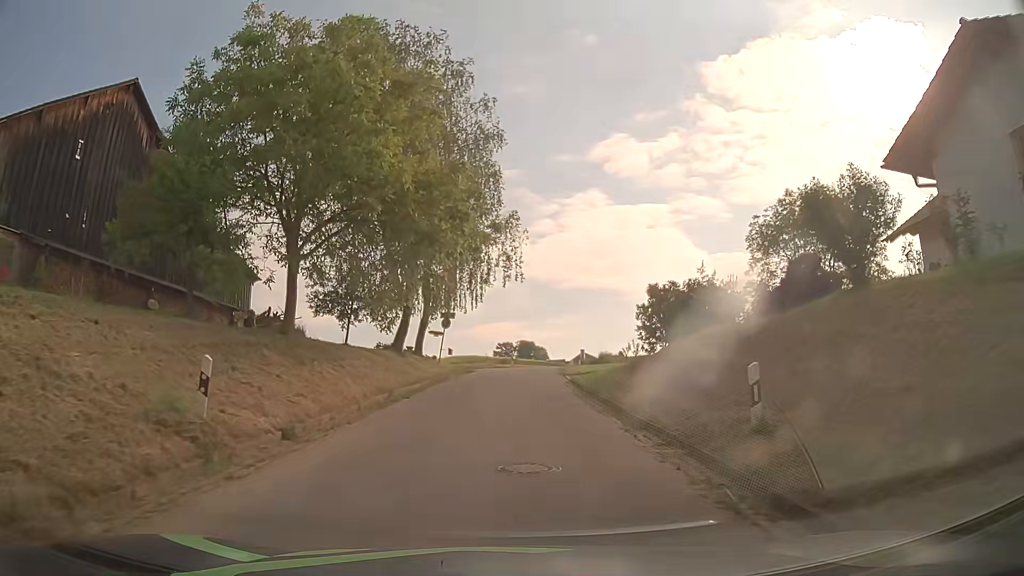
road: unclassified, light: Day
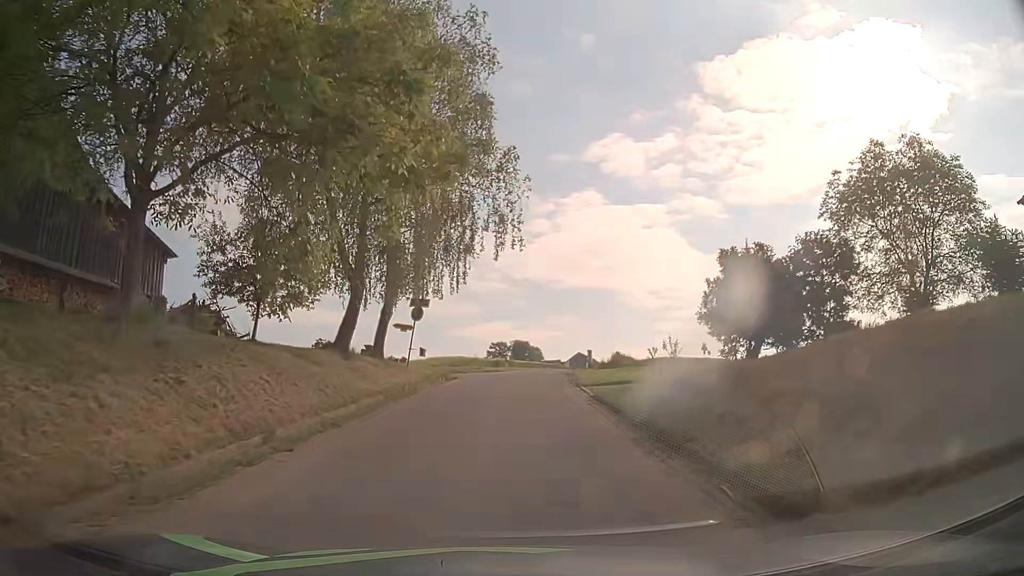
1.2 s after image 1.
(+0.1, +9.5) m; +1°
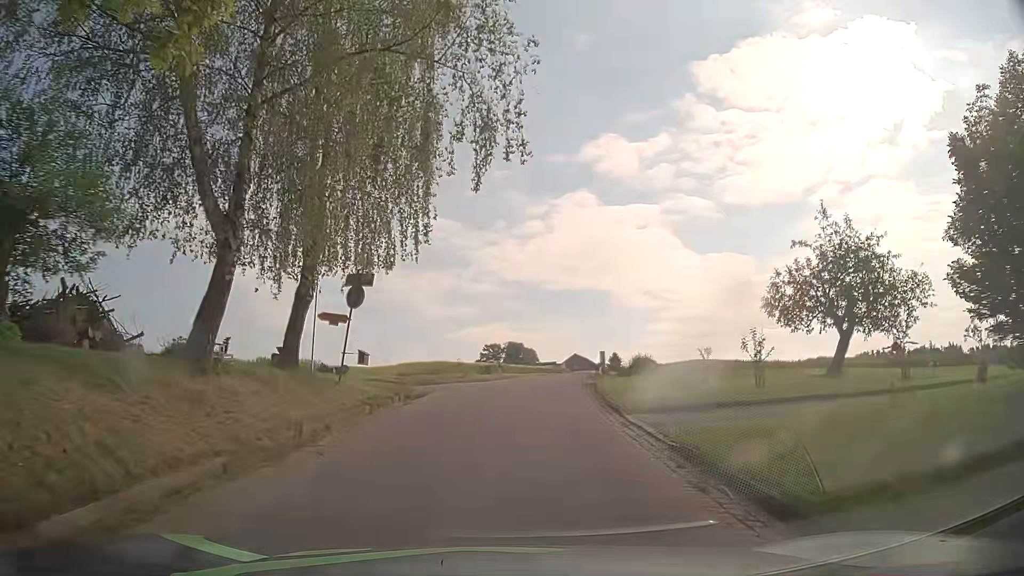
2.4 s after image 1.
(+0.1, +10.0) m; 0°
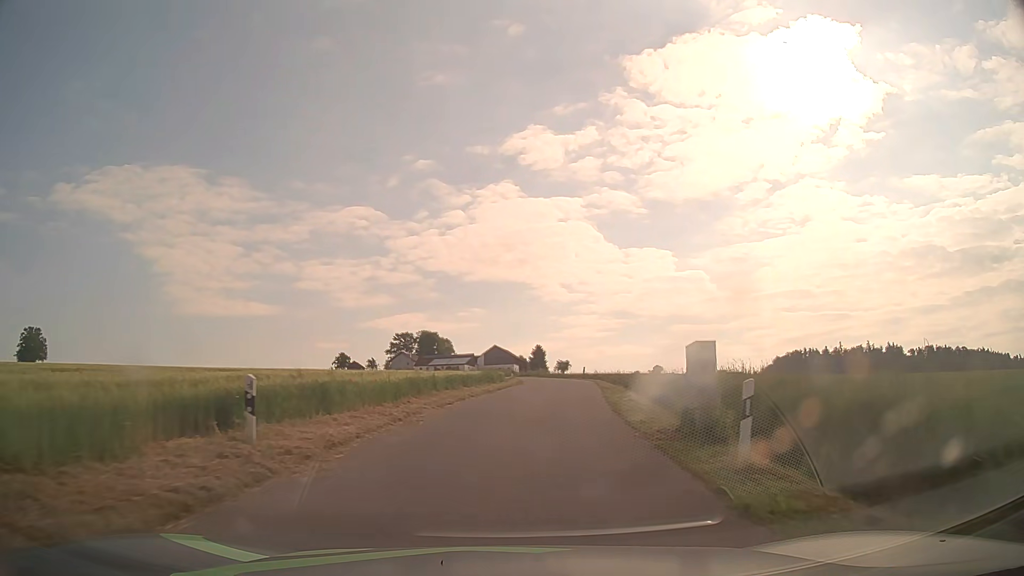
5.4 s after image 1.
(+1.8, +32.2) m; +7°
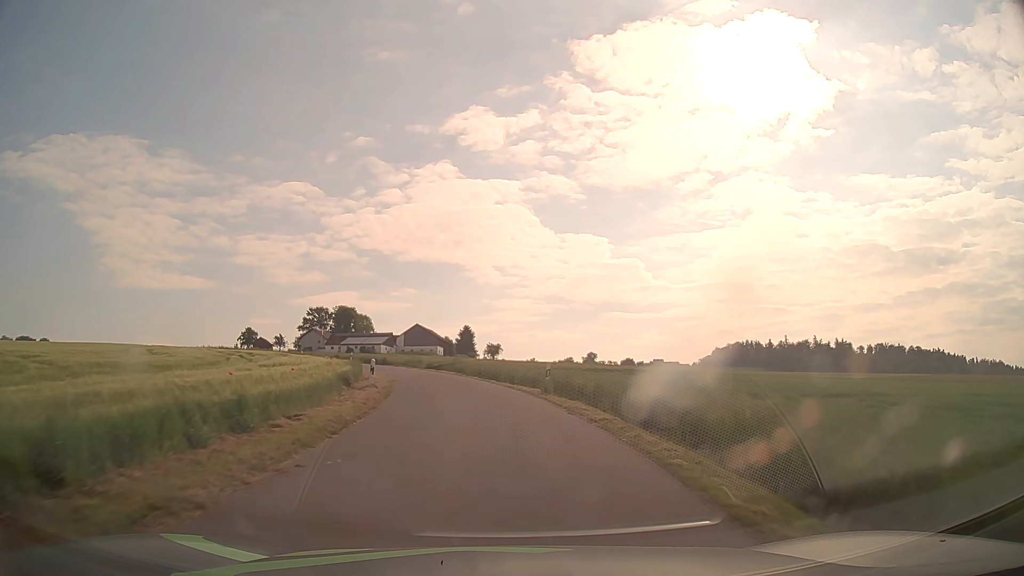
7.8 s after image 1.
(+2.6, +32.4) m; +6°
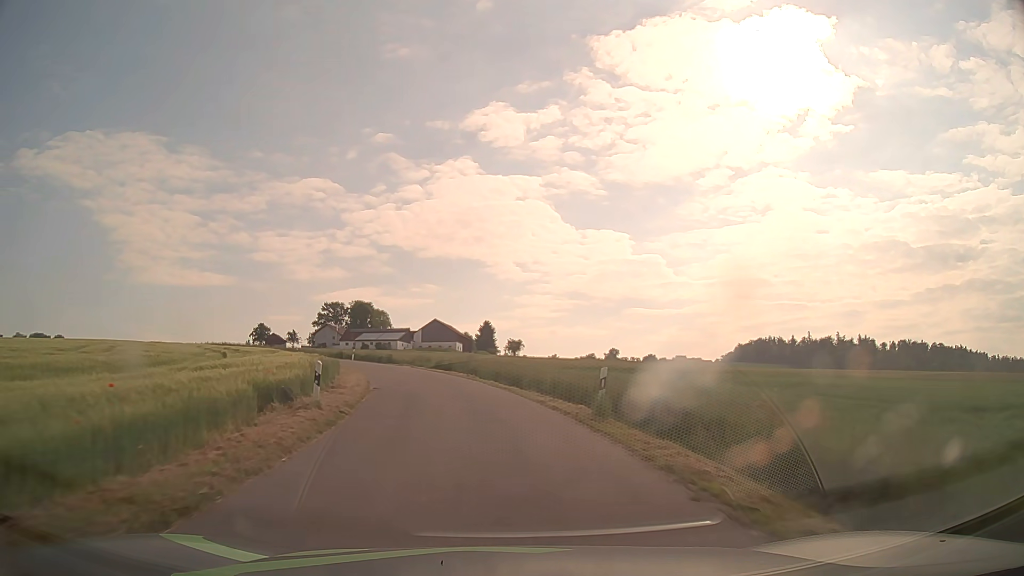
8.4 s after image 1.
(-0.1, +8.6) m; -2°
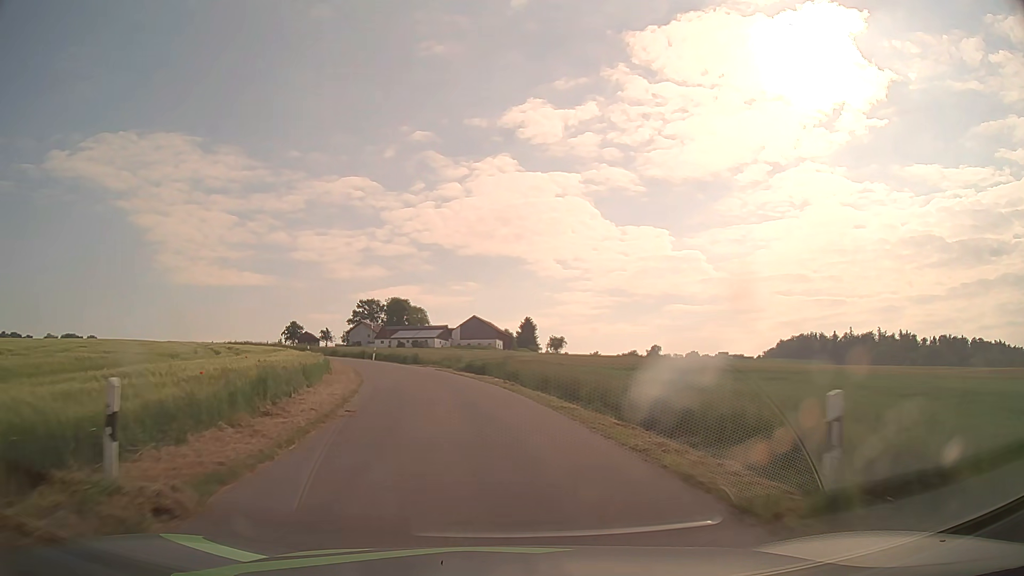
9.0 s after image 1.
(-0.2, +8.7) m; -3°
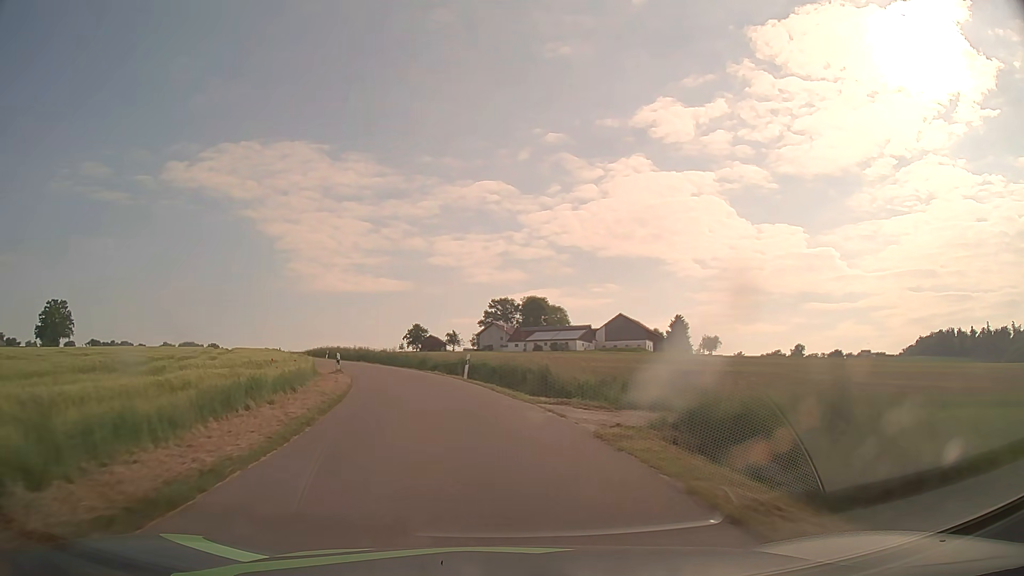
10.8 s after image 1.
(-2.8, +26.3) m; -12°
(0, +10) (-2, +20) (-4, +30) (-7, +39) (-11, +49) (-14, +58) (-18, +67) (-22, +76) (-26, +85) (-30, +95) m
